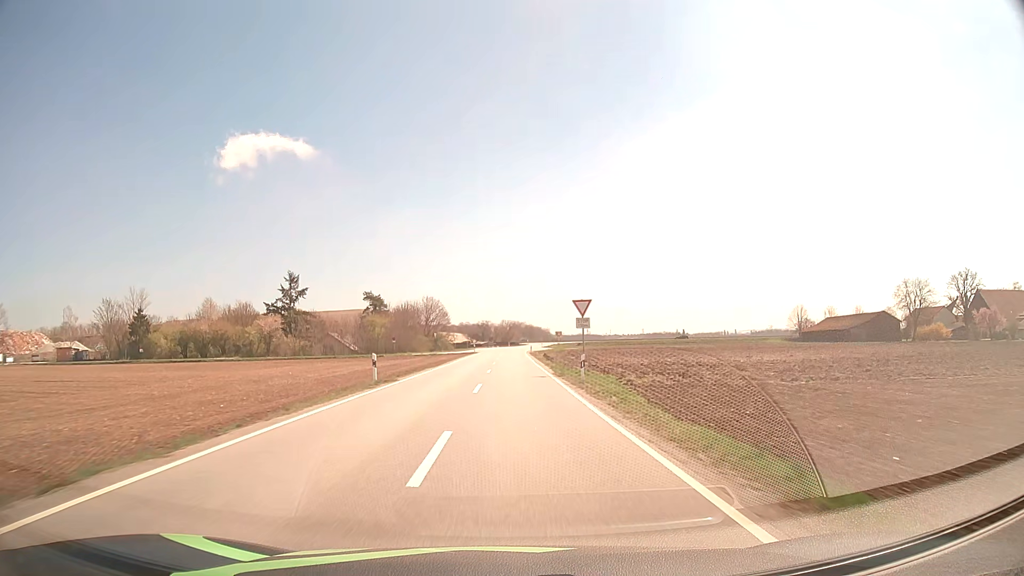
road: tertiary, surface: asphalt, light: Day
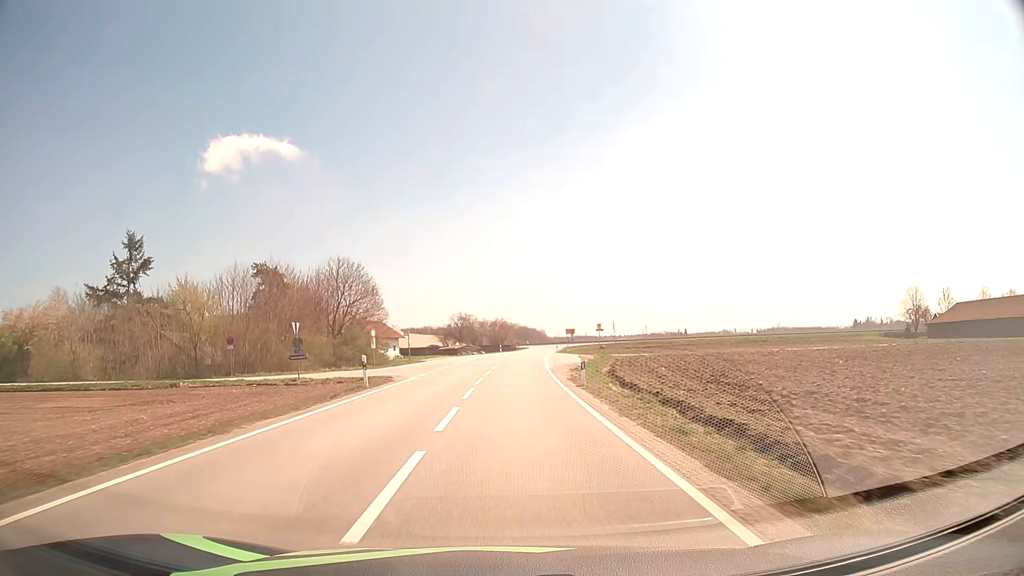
(+0.2, +61.6) m; +1°
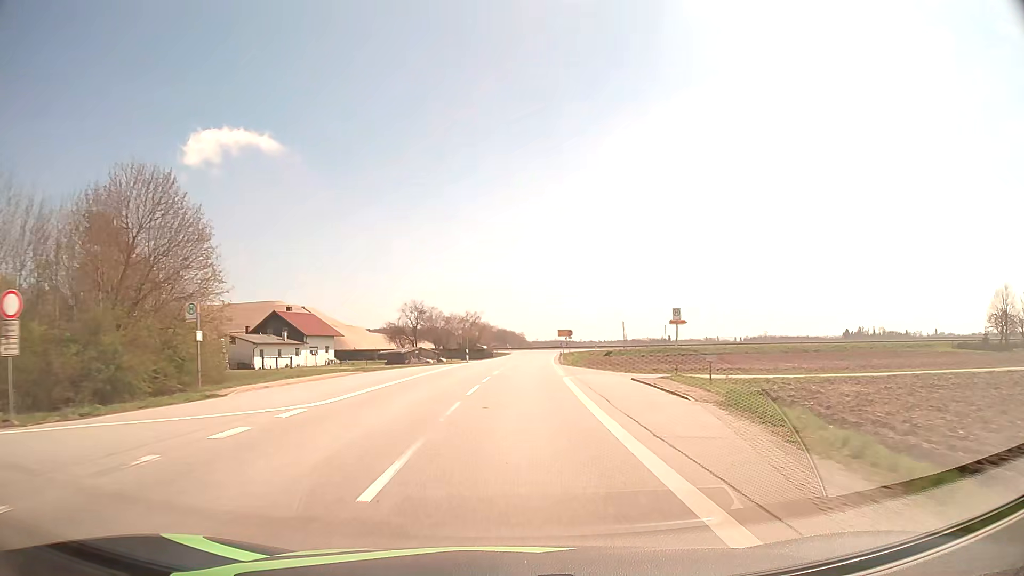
(+0.5, +34.6) m; +2°
(0, +10) (0, +20) (0, +30) (+1, +40) (+1, +50) (+2, +60) (+3, +70) (+4, +80) (+5, +90) (+7, +99) m
